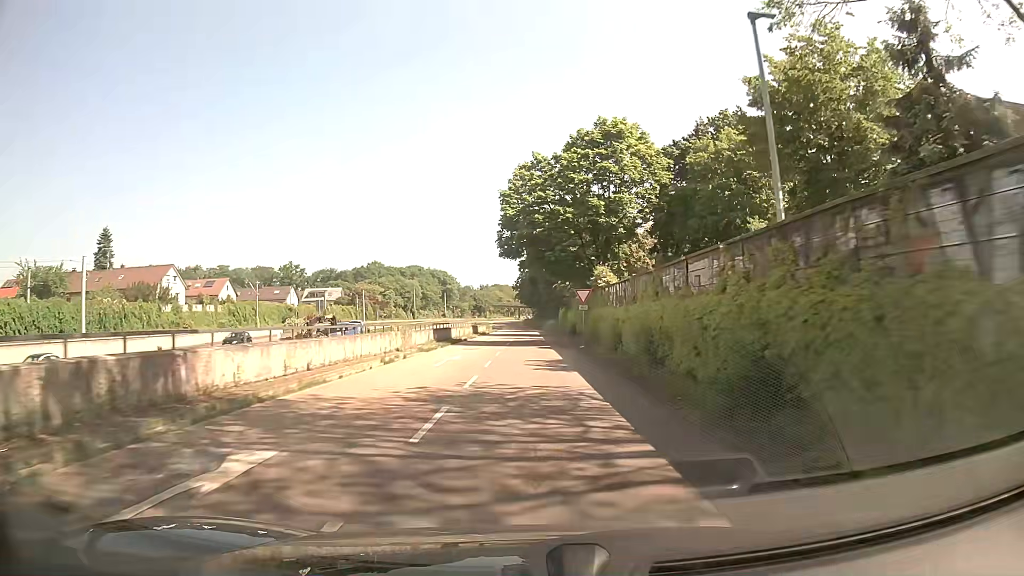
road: trunk_link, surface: asphalt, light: Day
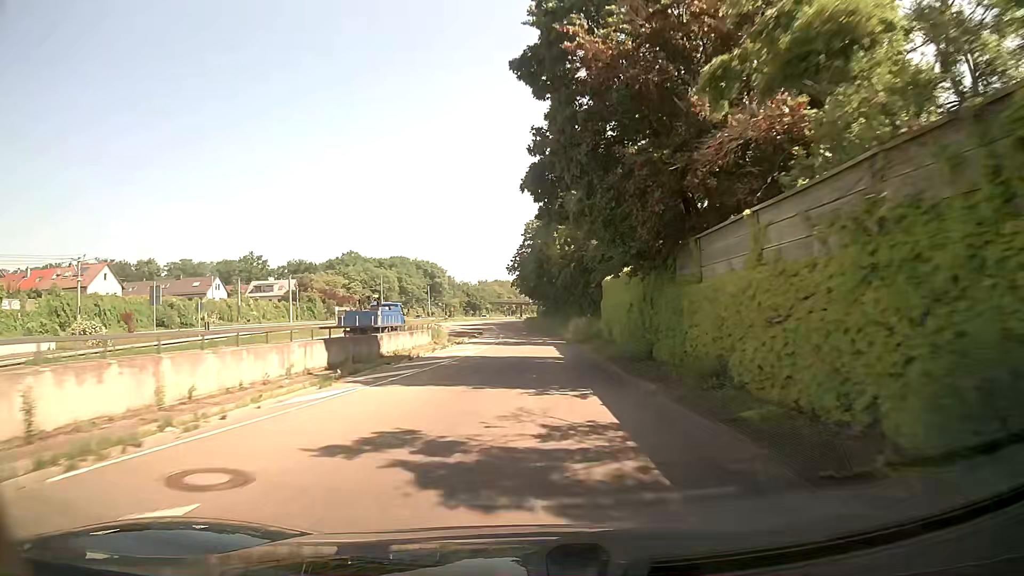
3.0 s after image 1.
(+0.4, +44.8) m; 0°
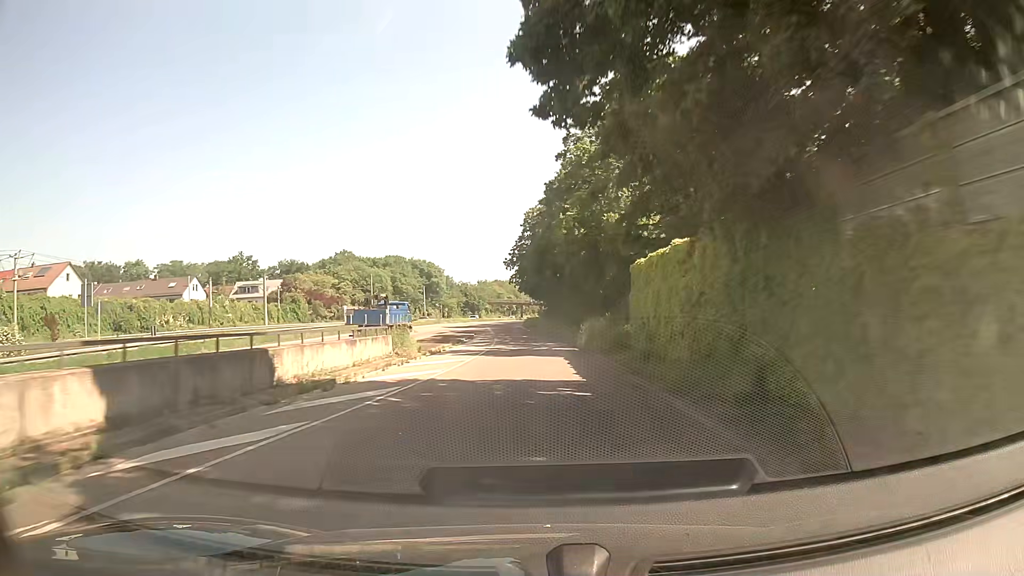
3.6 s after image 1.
(0.0, +9.6) m; 0°
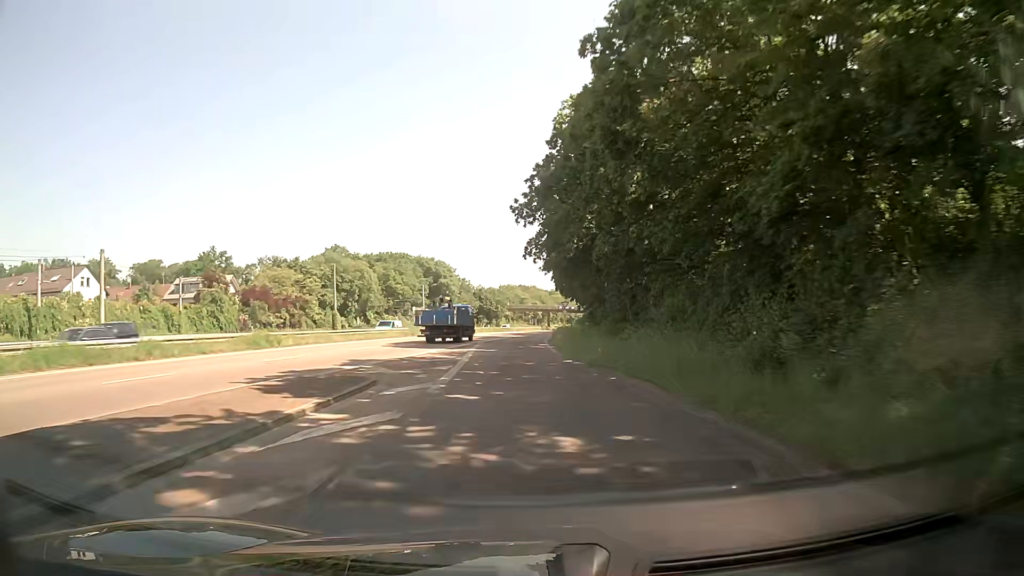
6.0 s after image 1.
(-0.6, +39.8) m; -3°
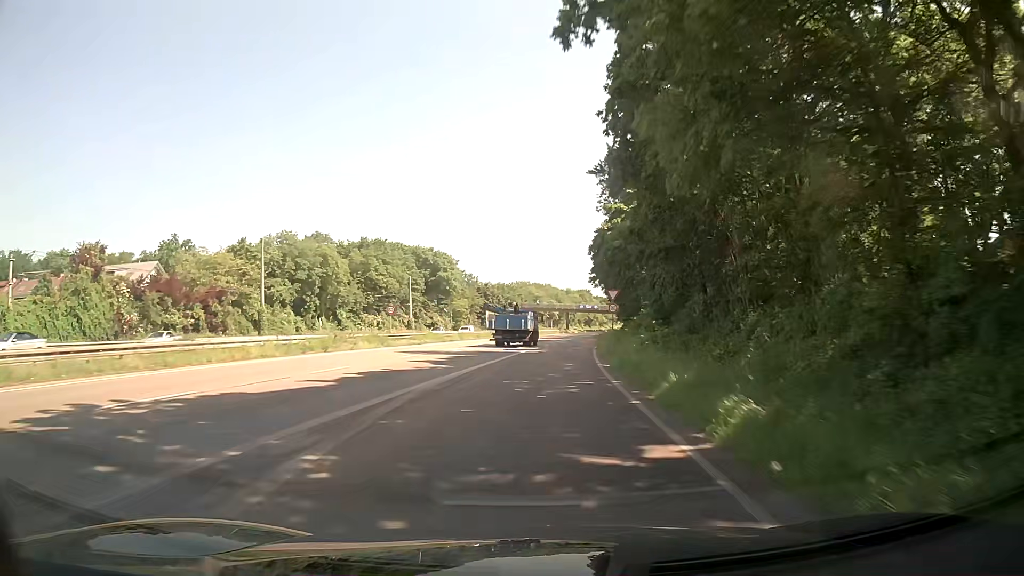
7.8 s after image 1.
(-0.2, +30.5) m; 0°
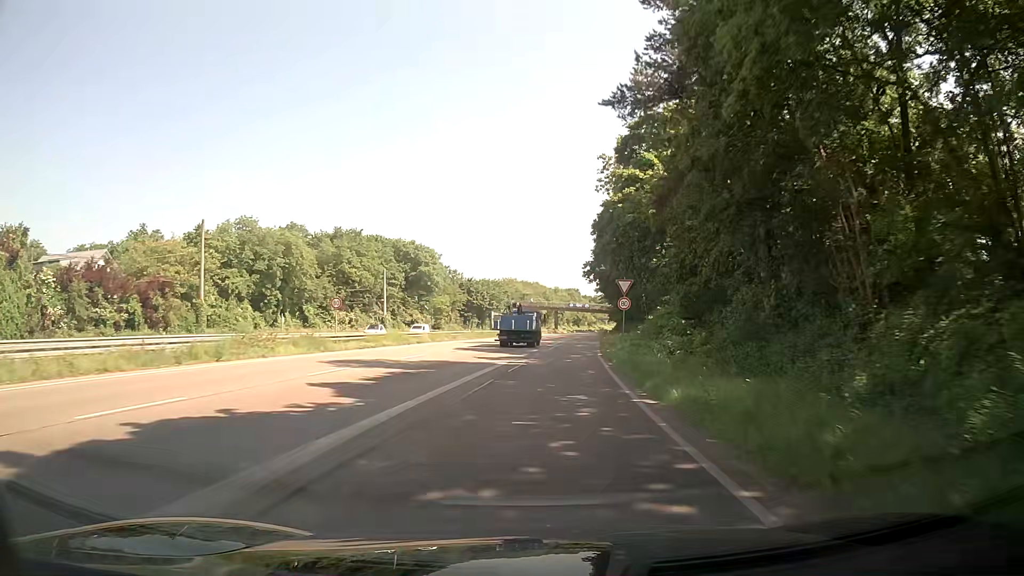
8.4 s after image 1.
(0.0, +10.3) m; +1°
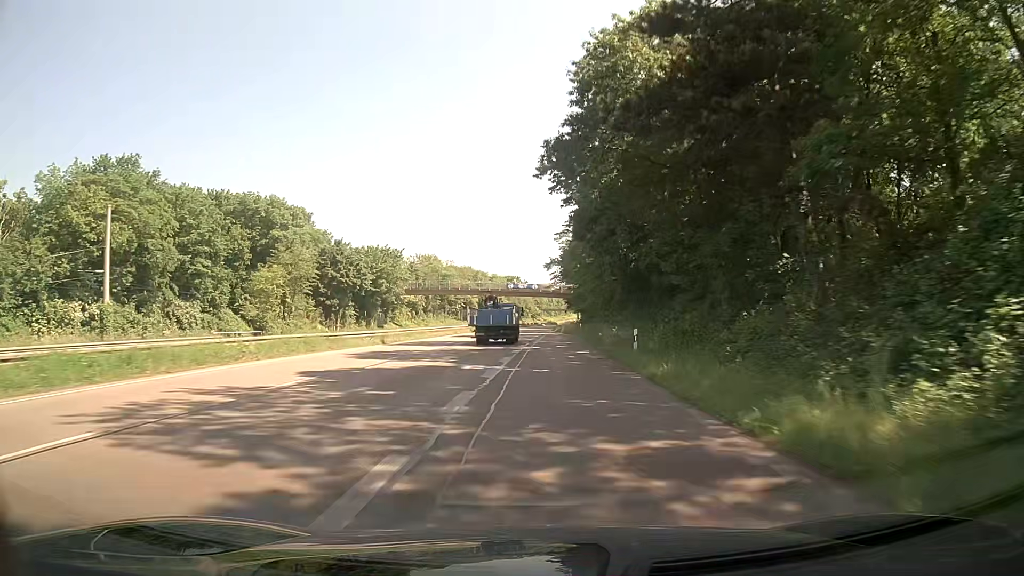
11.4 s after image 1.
(+3.5, +57.1) m; +5°
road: trunk
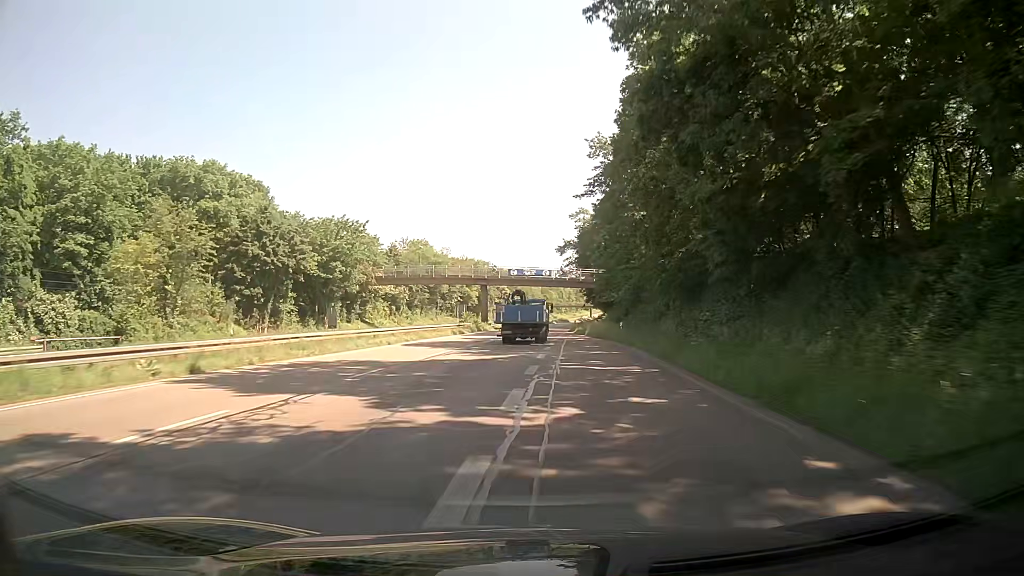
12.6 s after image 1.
(-0.1, +24.7) m; 0°
(0, +10) (0, +20) (0, +30) (0, +40) (0, +50) (0, +60) (+1, +70) (+2, +80) (+2, +90) (+3, +100) m
